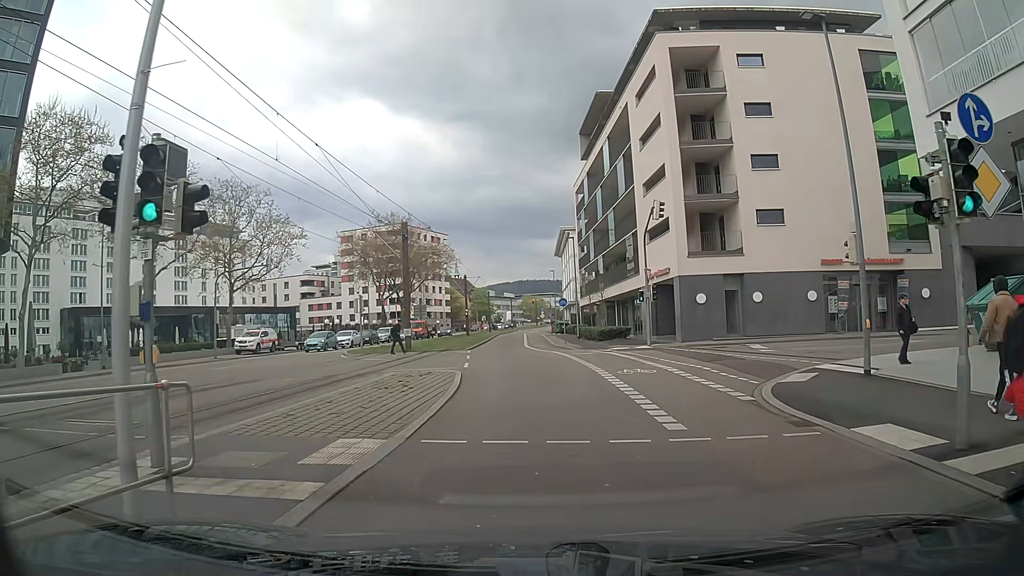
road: secondary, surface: asphalt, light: Day
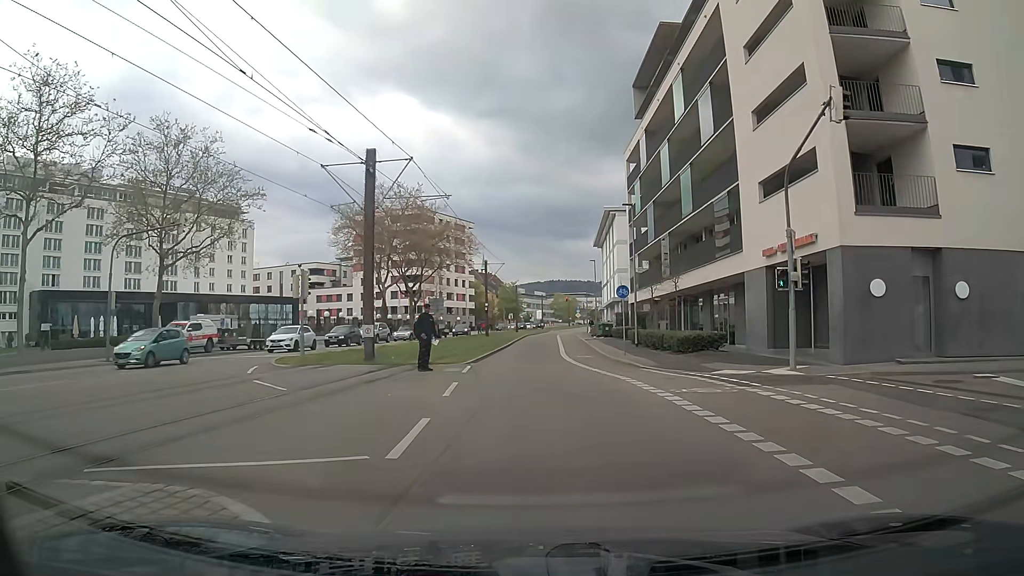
(-1.3, +16.3) m; -6°
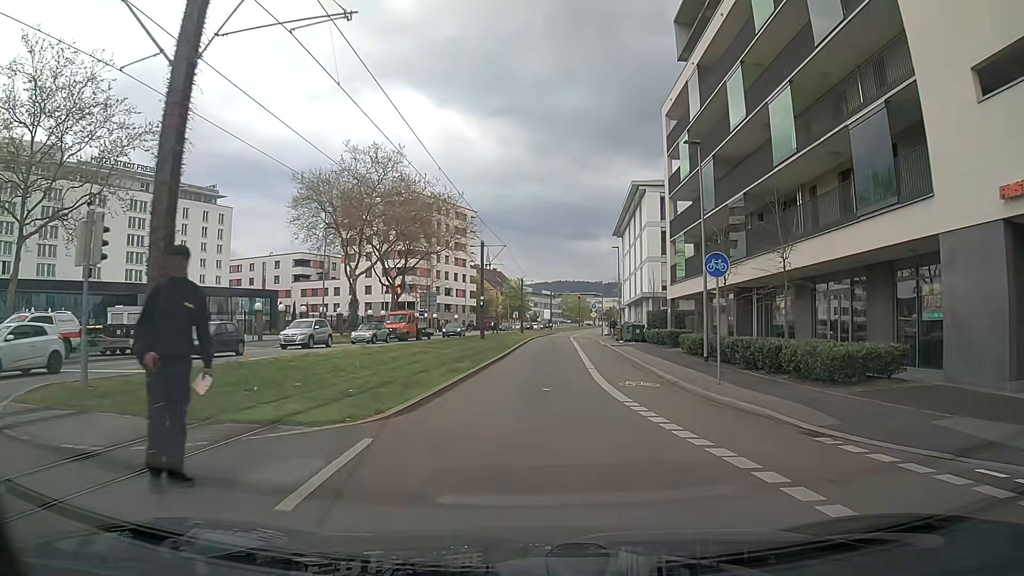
(-0.1, +14.5) m; -1°
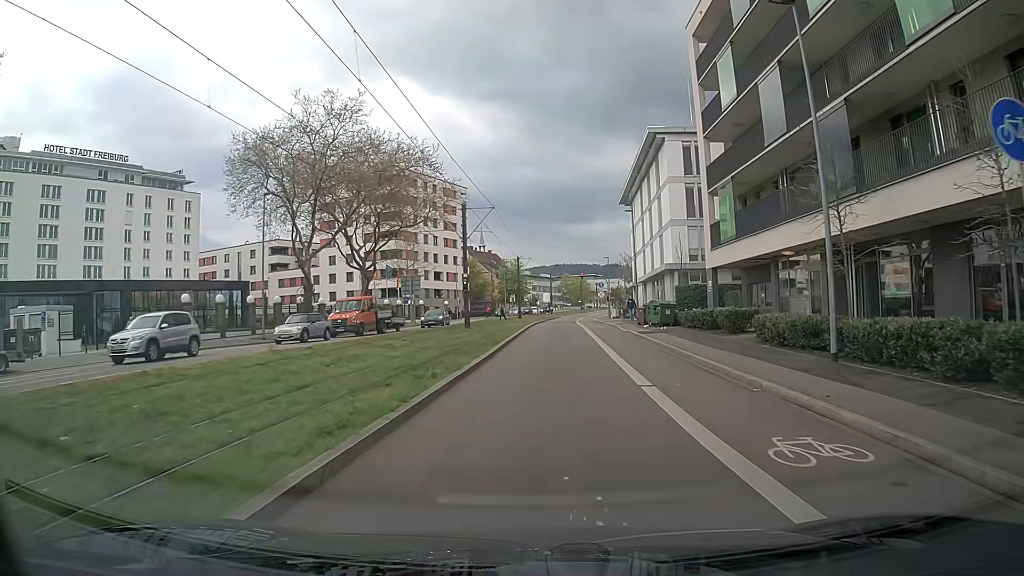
(+0.1, +11.0) m; 0°
(0, +10) (0, +20) (+1, +30) (+1, +40) (+2, +50) (+3, +60) (+3, +70) (+4, +80) (+5, +90) (+7, +100) m
